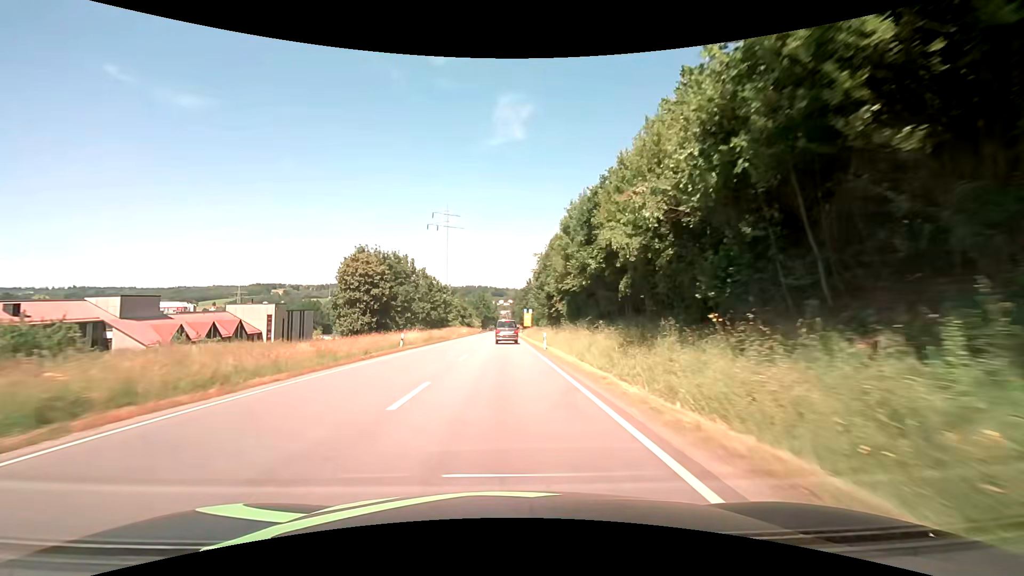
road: primary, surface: asphalt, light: Day
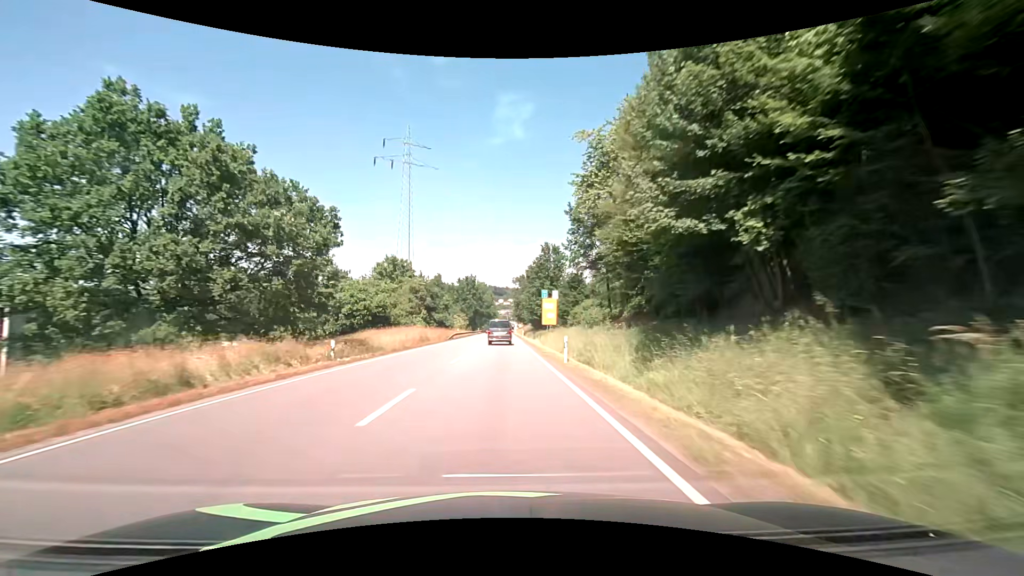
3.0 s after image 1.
(+0.2, +61.3) m; 0°
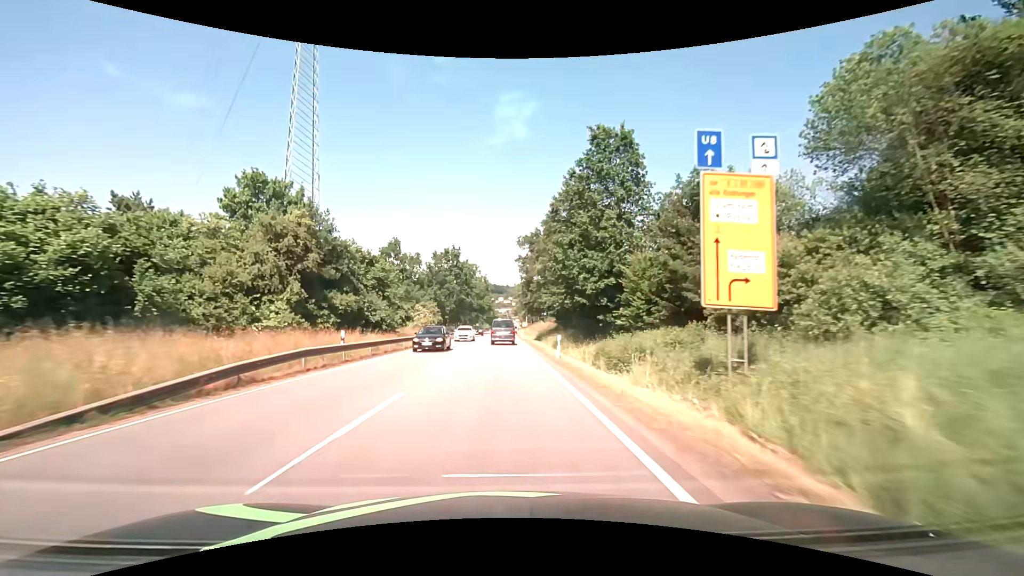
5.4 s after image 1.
(0.0, +48.2) m; 0°
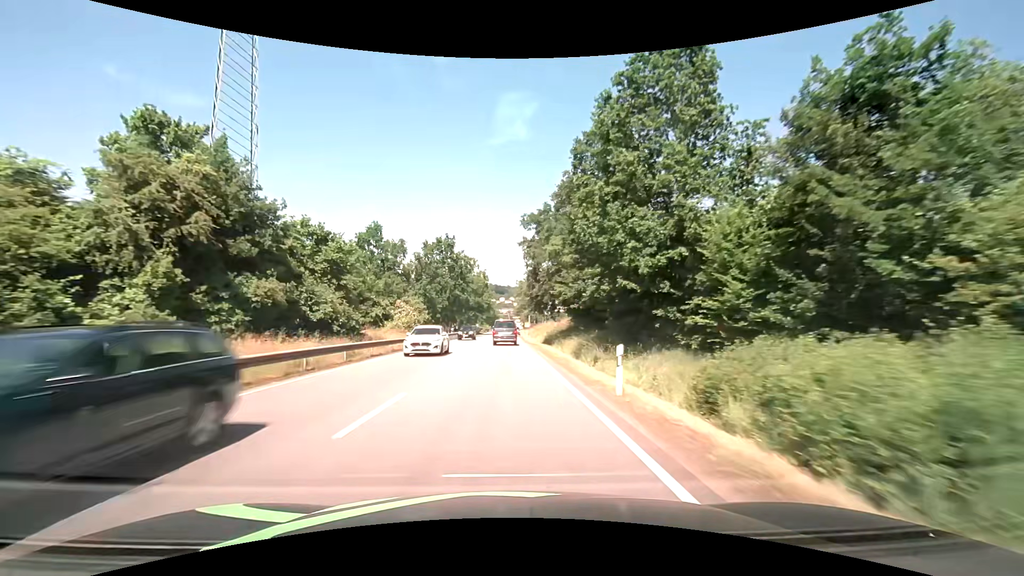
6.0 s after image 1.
(0.0, +12.0) m; 0°
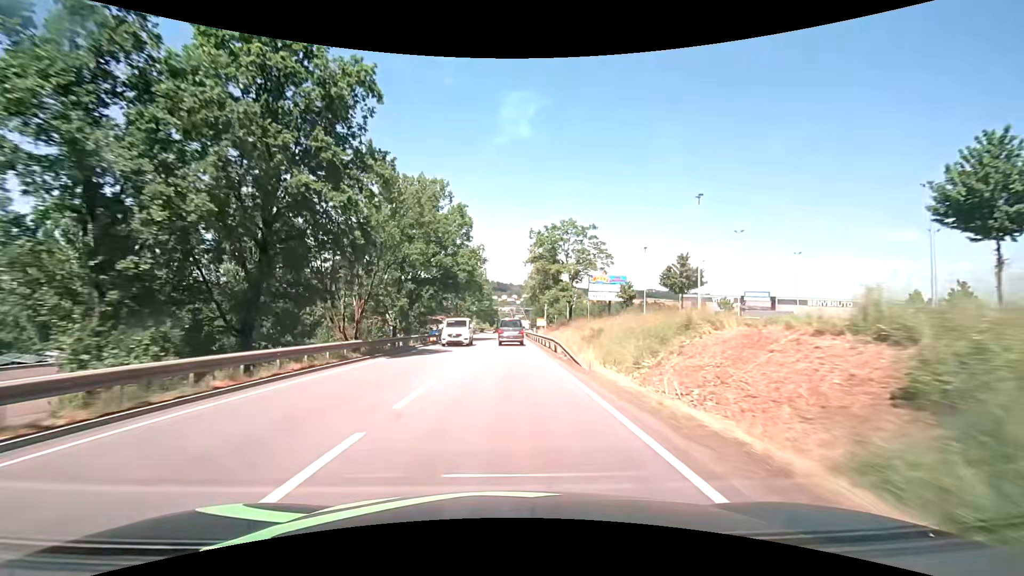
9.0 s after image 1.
(-0.2, +59.7) m; 0°
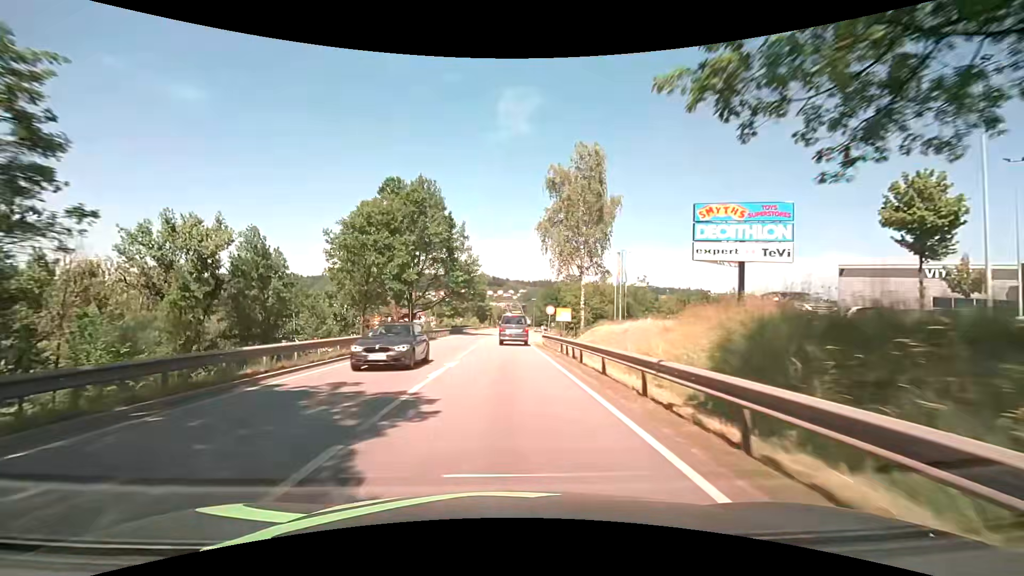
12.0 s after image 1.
(+0.3, +54.3) m; 0°
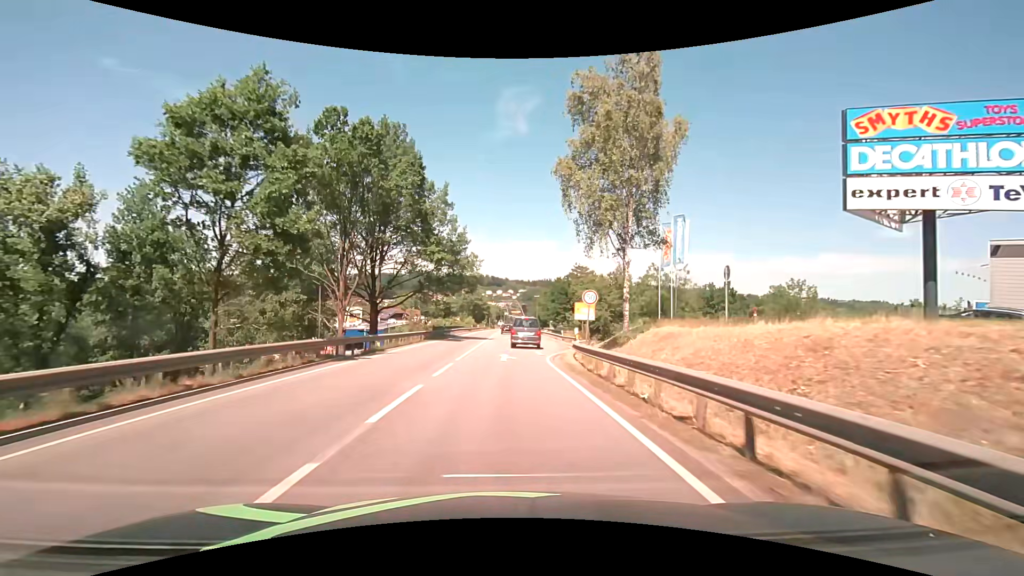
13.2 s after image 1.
(0.0, +18.0) m; 0°
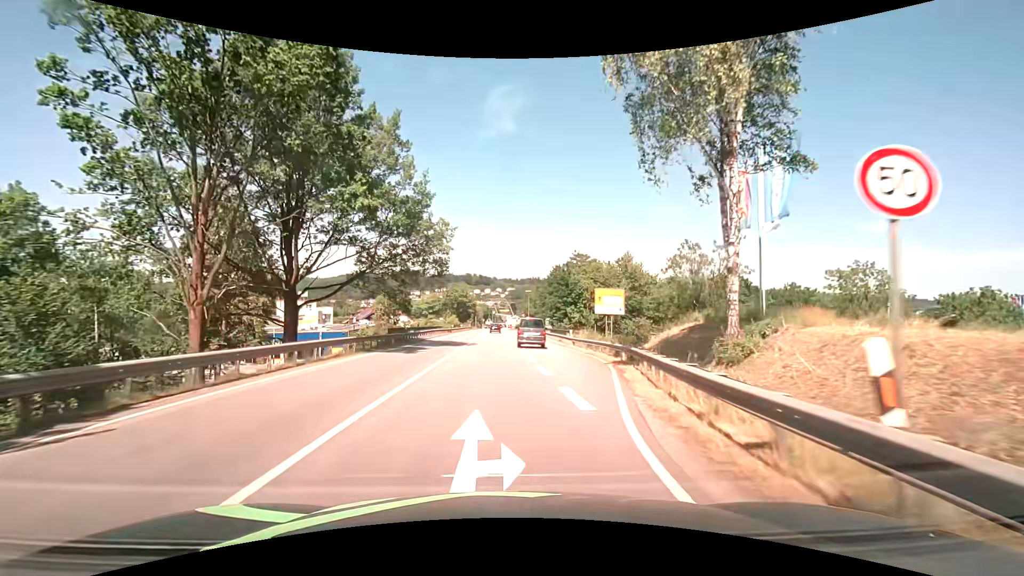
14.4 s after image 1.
(+0.2, +15.9) m; +1°
(0, +10) (+1, +20) (+2, +30) (+2, +40) (+2, +50) (+2, +60) (+2, +70) (+2, +80) (+2, +90) (+2, +100) m
